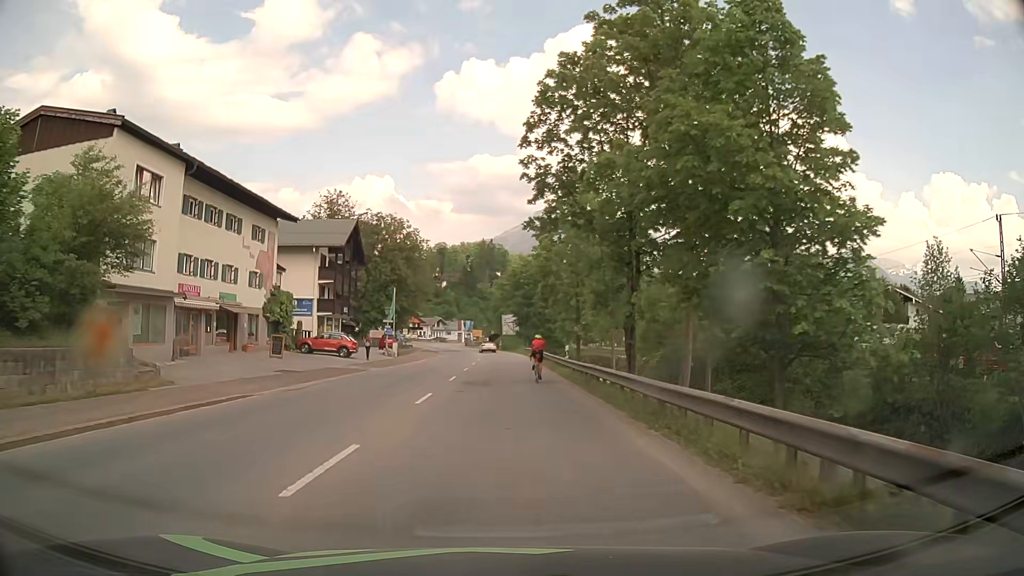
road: primary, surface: asphalt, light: Day
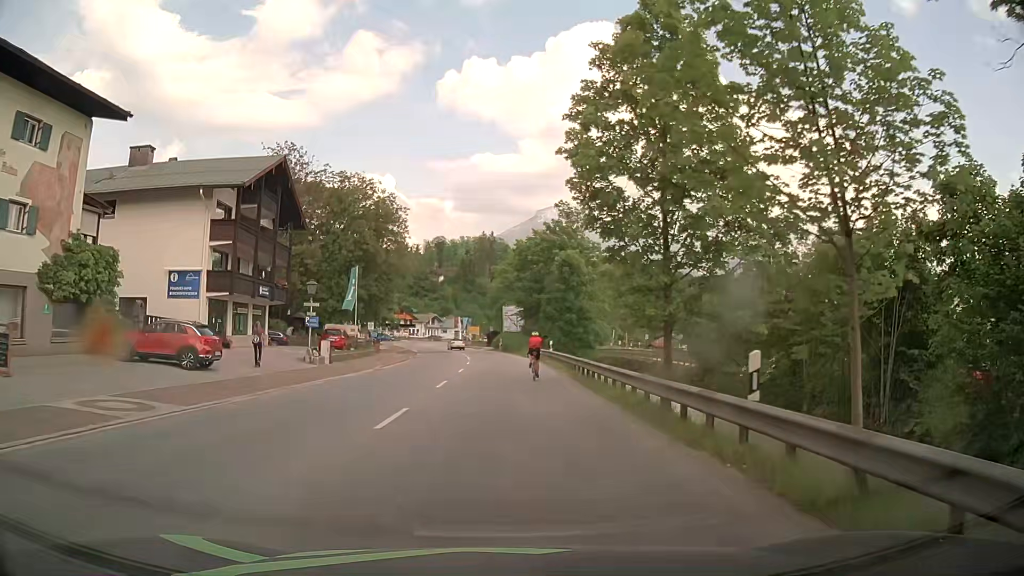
(-0.1, +22.7) m; -1°
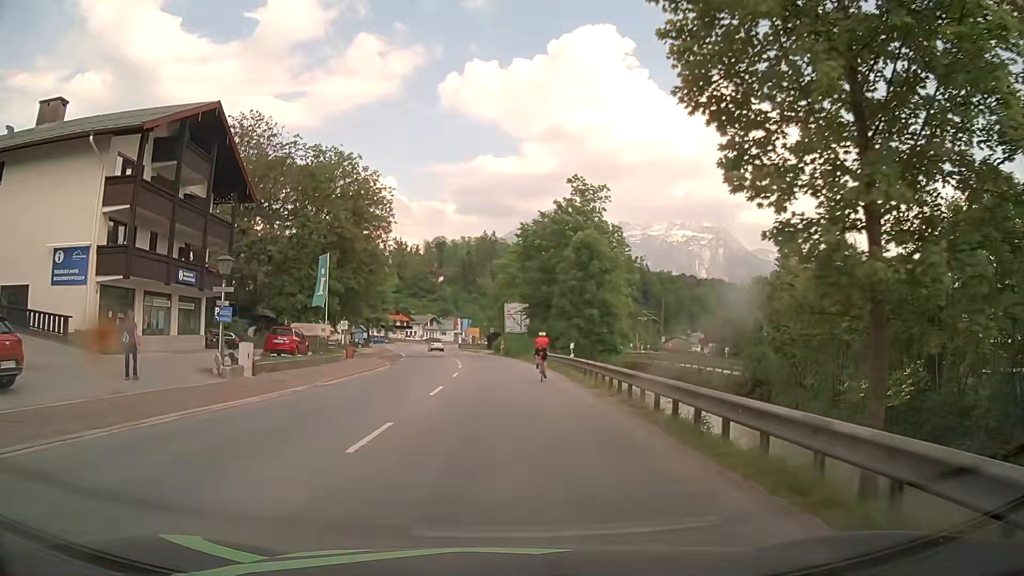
(+0.1, +11.2) m; 0°
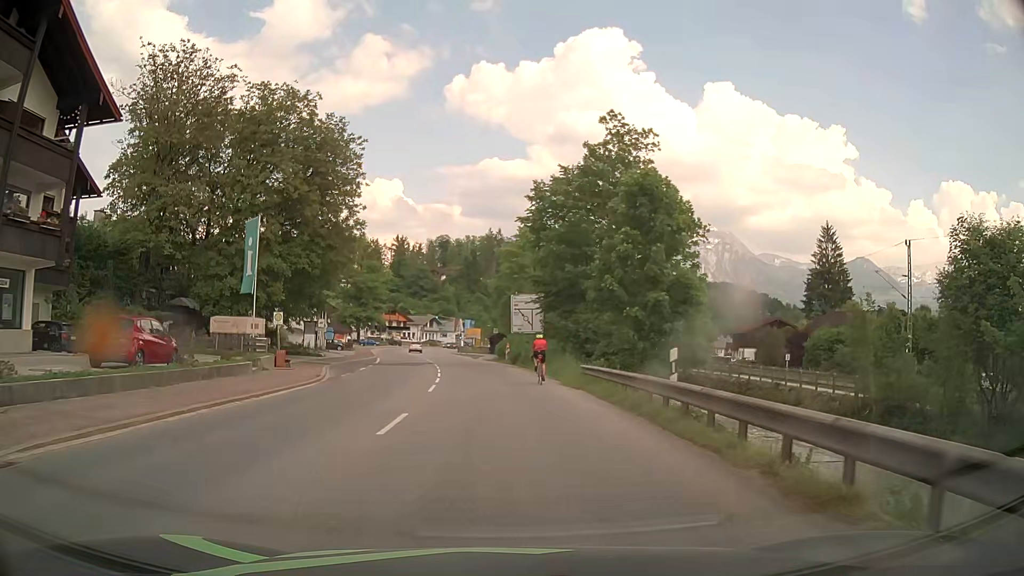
(0.0, +16.4) m; 0°
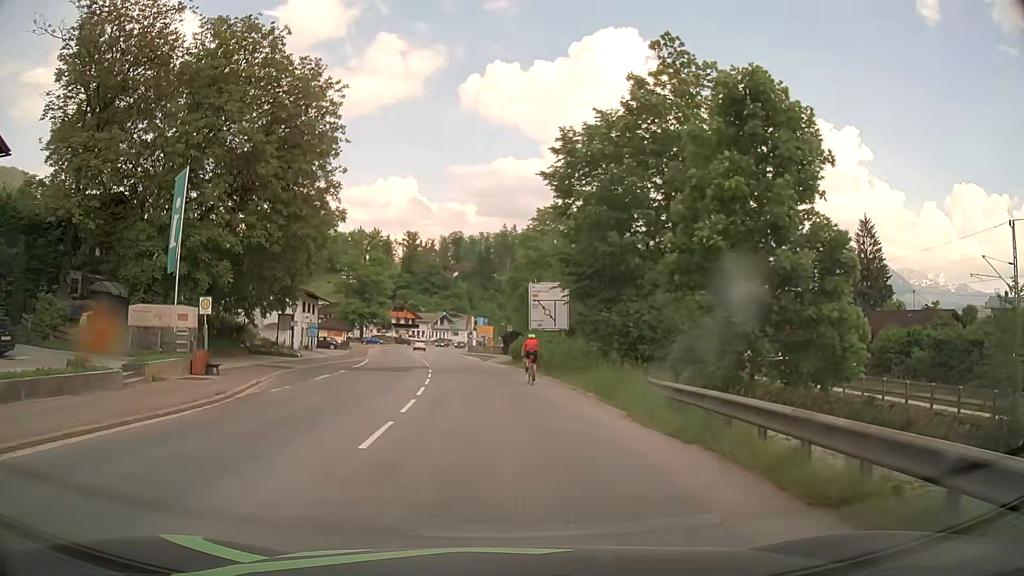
(-0.1, +10.6) m; -1°
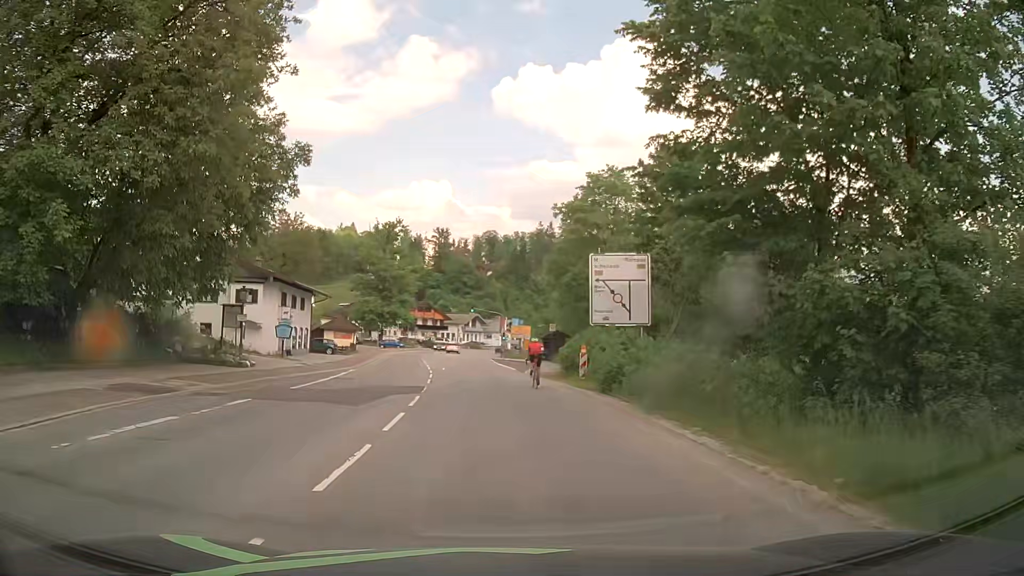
(-0.4, +16.0) m; -3°
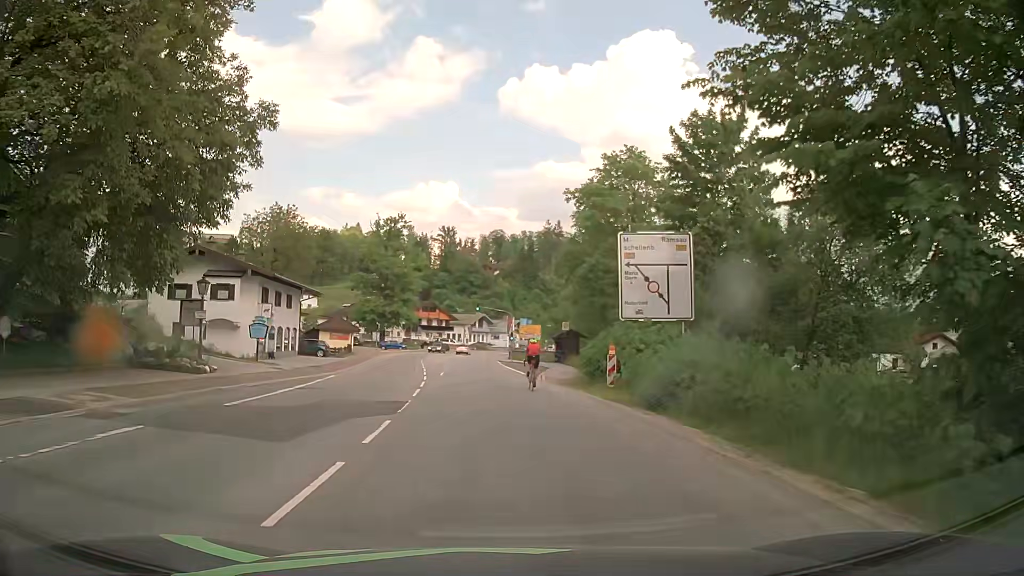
(-0.1, +5.8) m; -2°
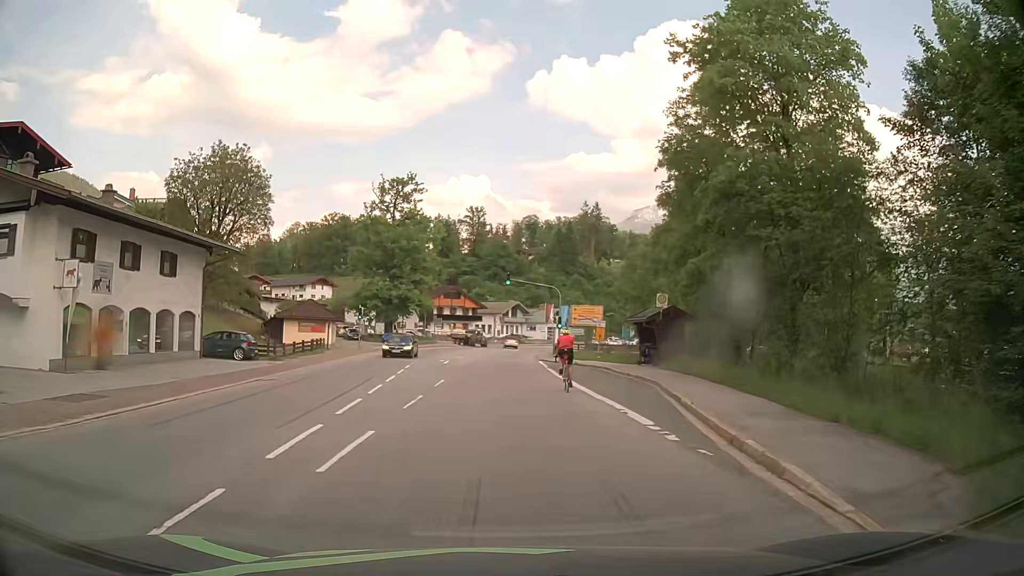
(-0.4, +24.3) m; -2°
(0, +10) (0, +20) (0, +30) (0, +40) (0, +50) (0, +60) (+1, +70) (+3, +80) (+5, +90) (+7, +99) m
